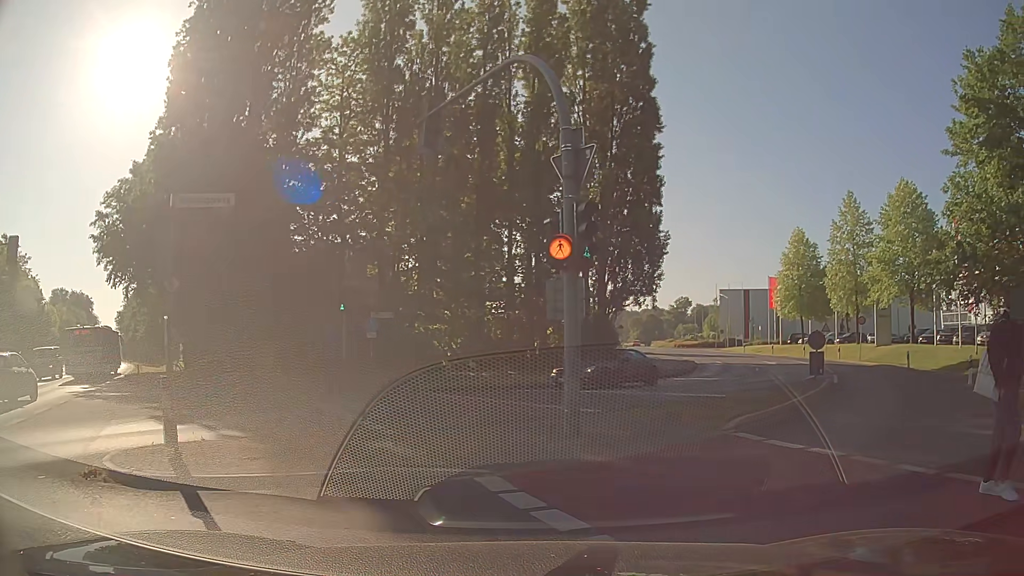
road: secondary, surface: asphalt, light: Day
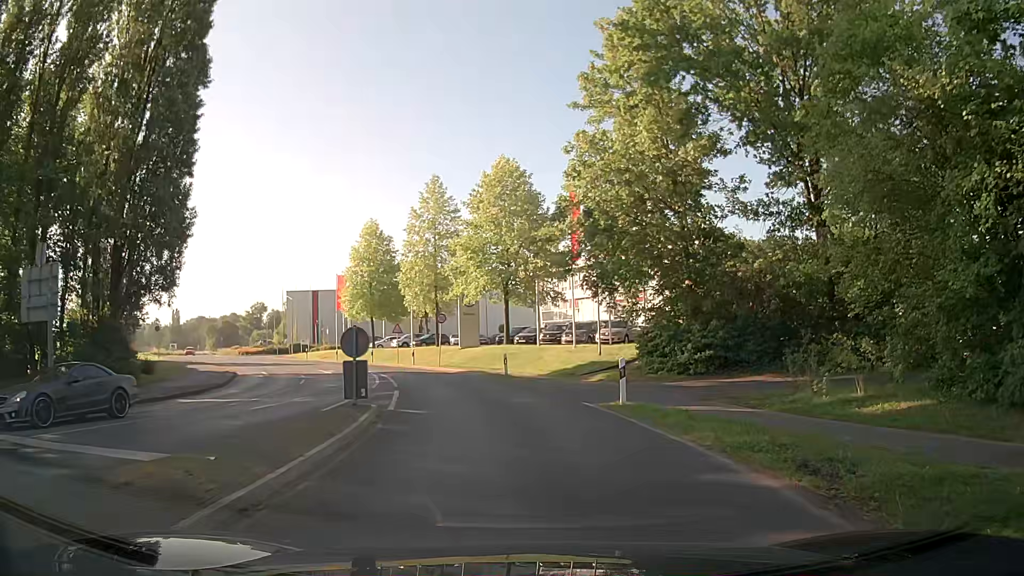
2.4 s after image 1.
(+3.2, +8.2) m; +36°
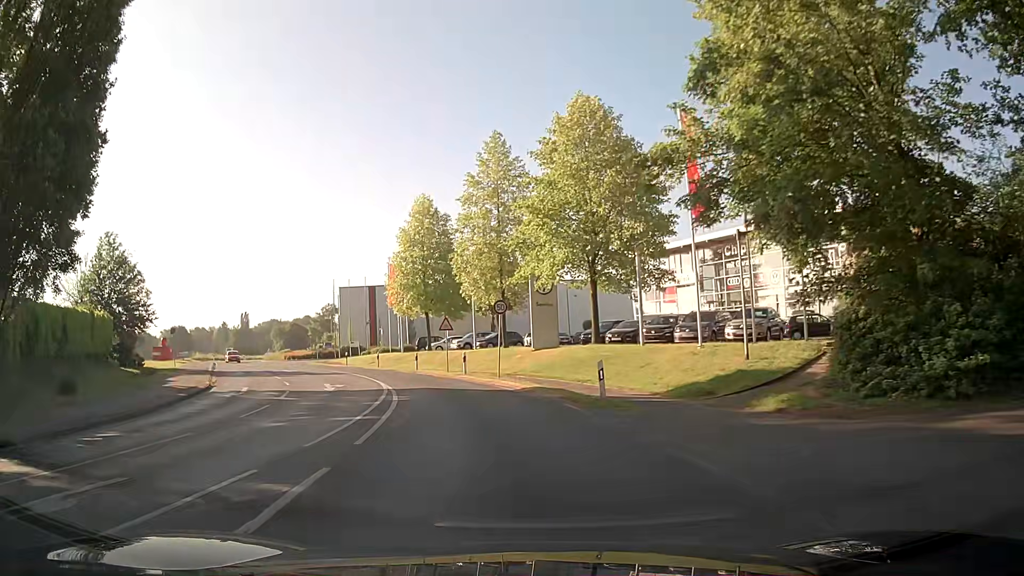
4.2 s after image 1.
(-0.4, +13.1) m; -6°
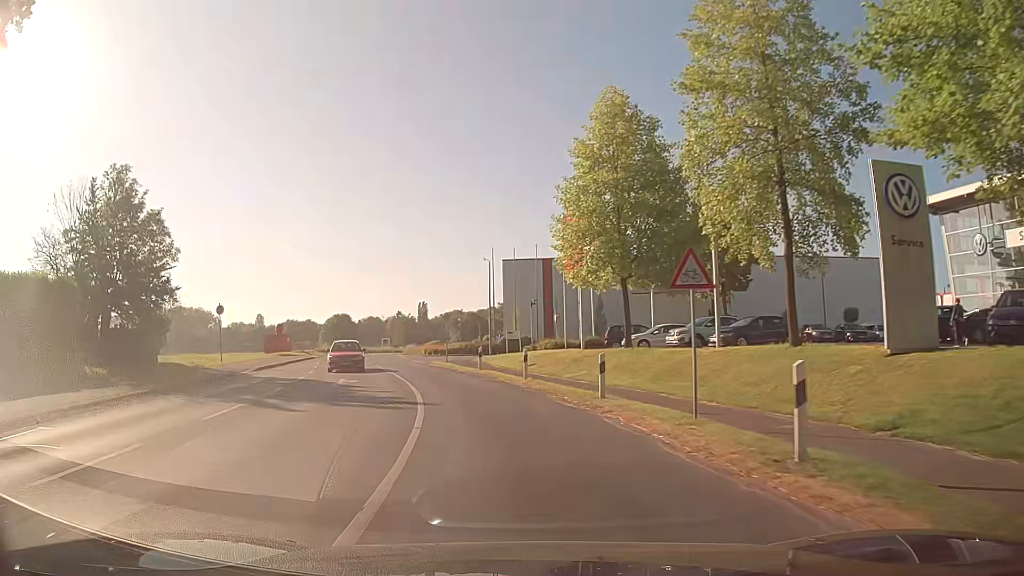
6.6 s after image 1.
(-3.3, +24.1) m; -16°
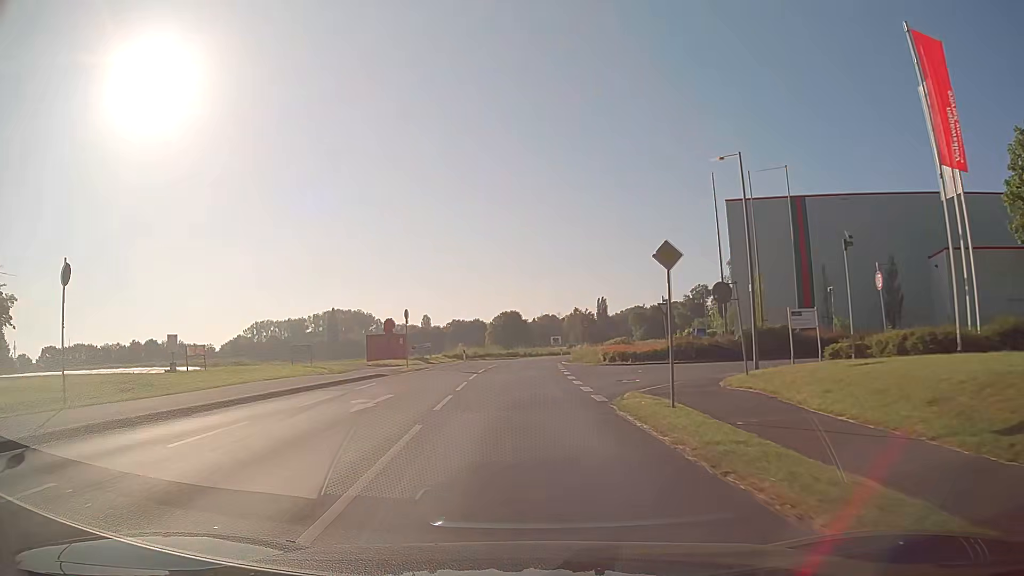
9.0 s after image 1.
(-3.9, +28.3) m; -15°
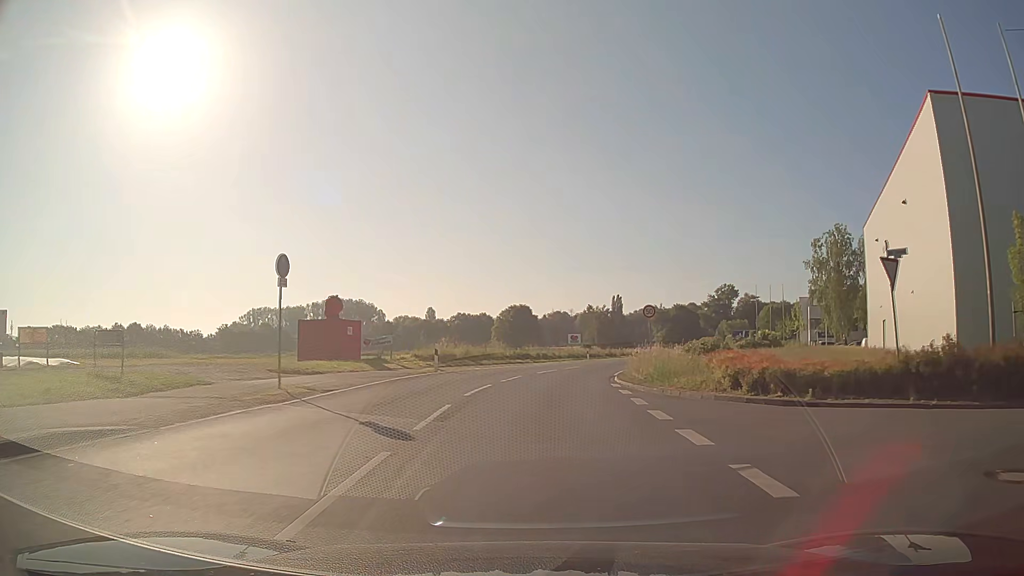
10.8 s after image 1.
(-0.8, +22.1) m; -2°
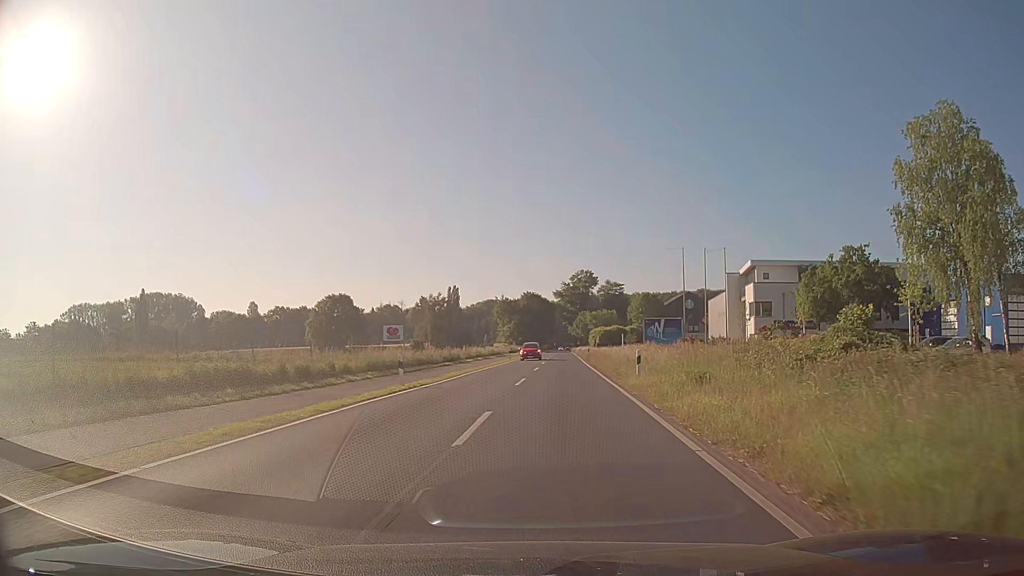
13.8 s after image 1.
(+3.5, +37.3) m; +13°
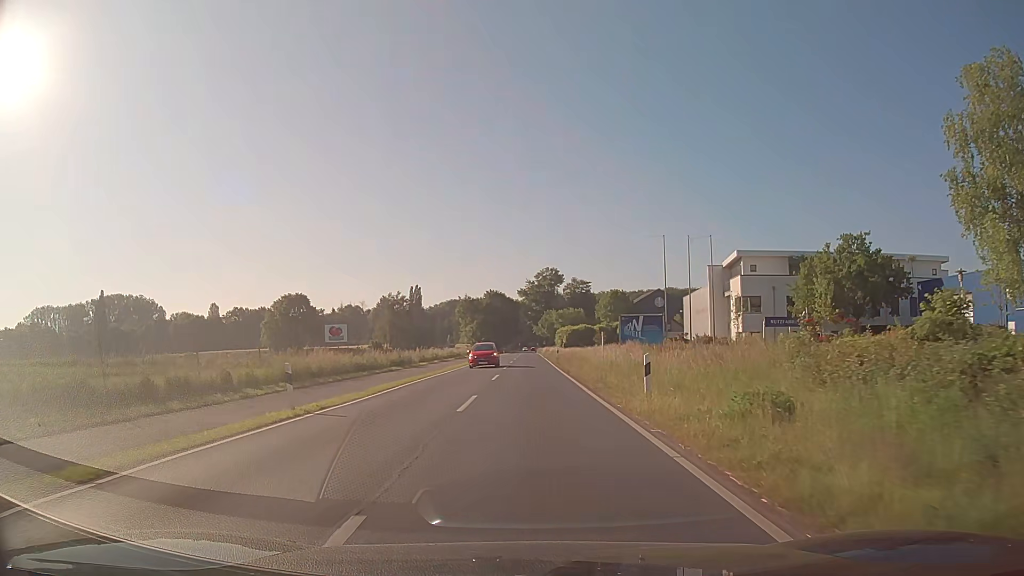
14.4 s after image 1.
(+0.3, +7.6) m; +4°
(0, +10) (0, +20) (0, +30) (0, +40) (0, +50) (0, +60) (0, +70) (0, +80) (0, +90) (0, +100) m
